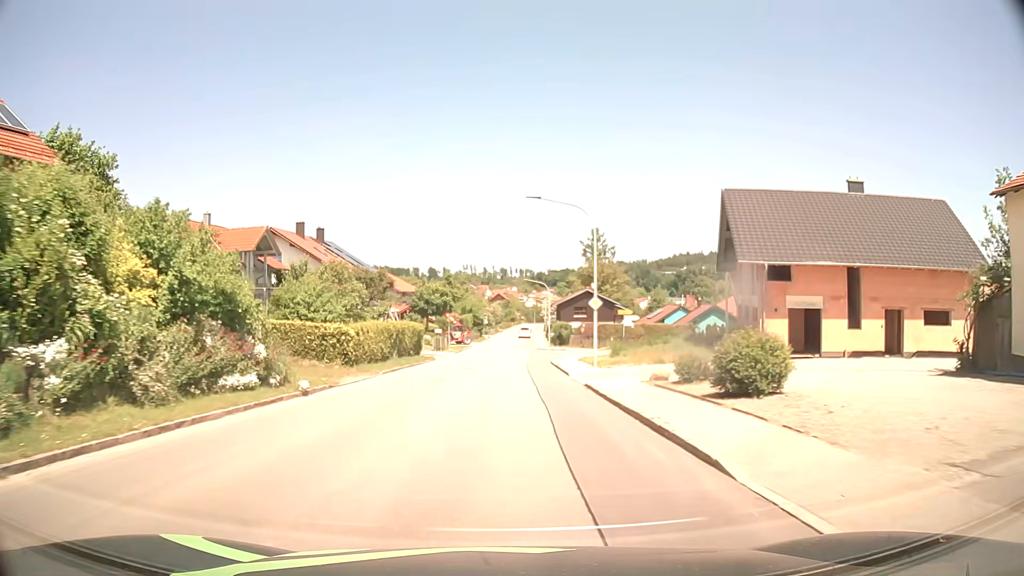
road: tertiary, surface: asphalt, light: Day
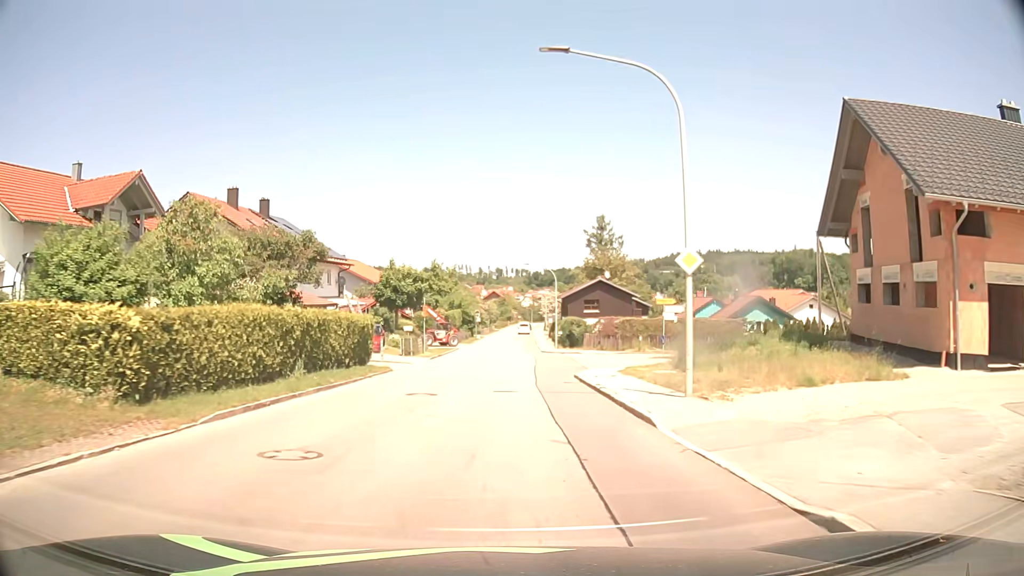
(+0.1, +15.3) m; +1°
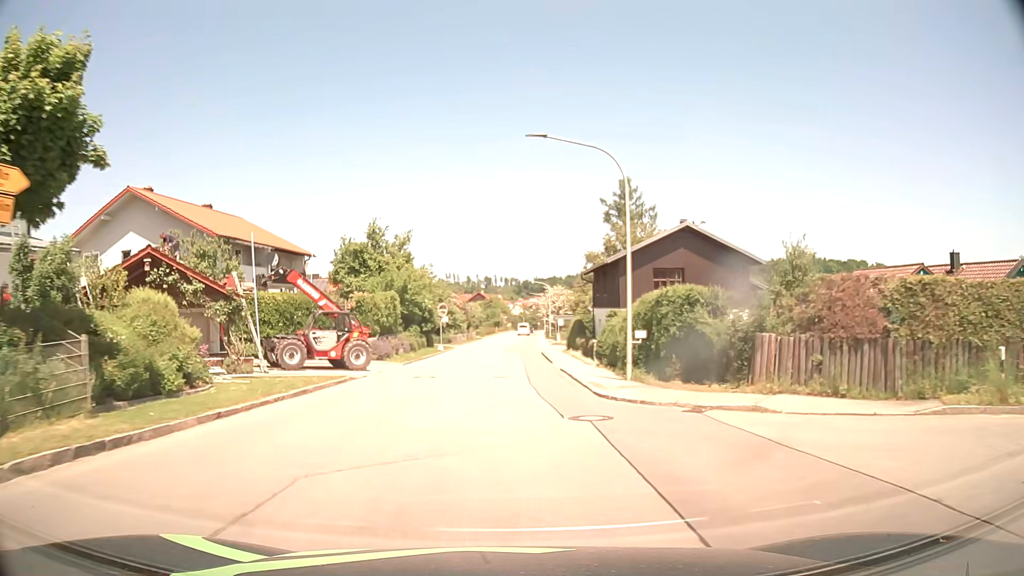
(+0.5, +38.1) m; +1°
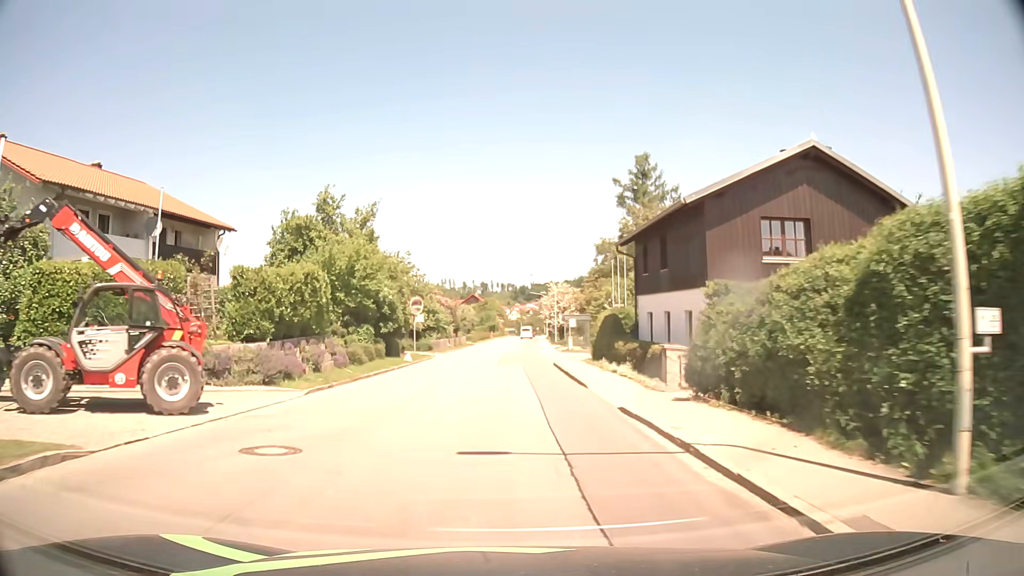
(0.0, +15.2) m; 0°
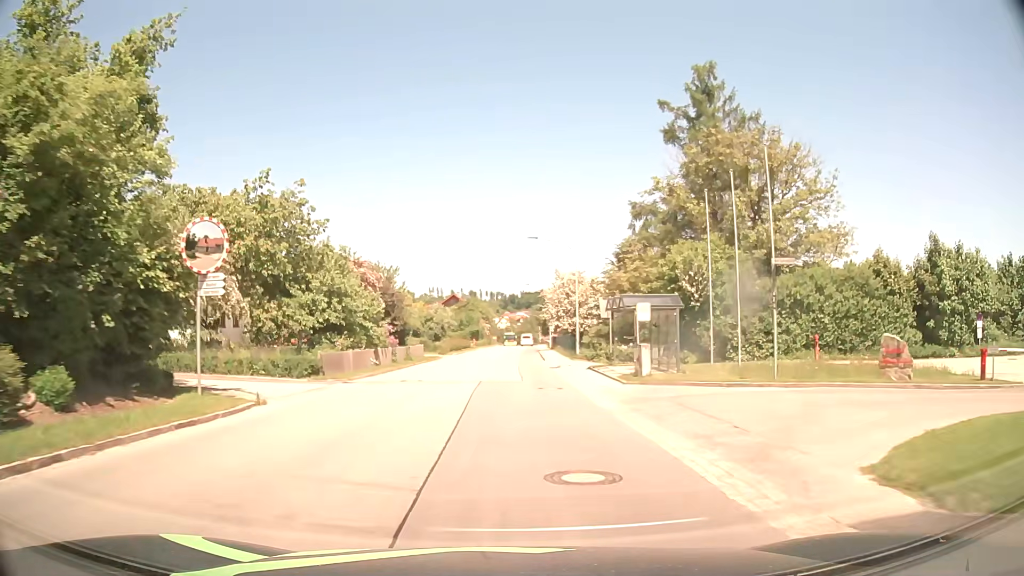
(+0.1, +30.4) m; 0°
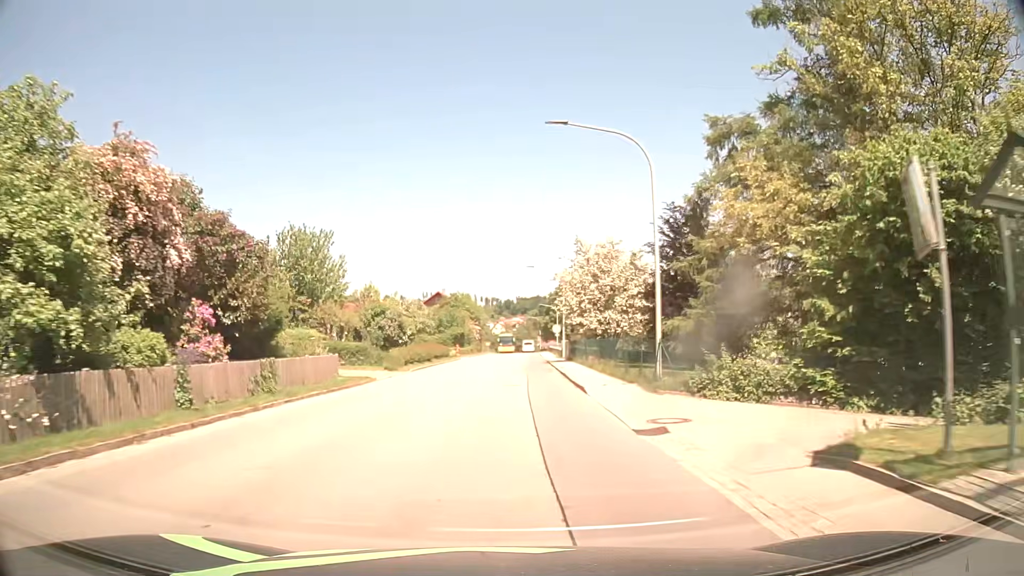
(+0.2, +22.8) m; +1°
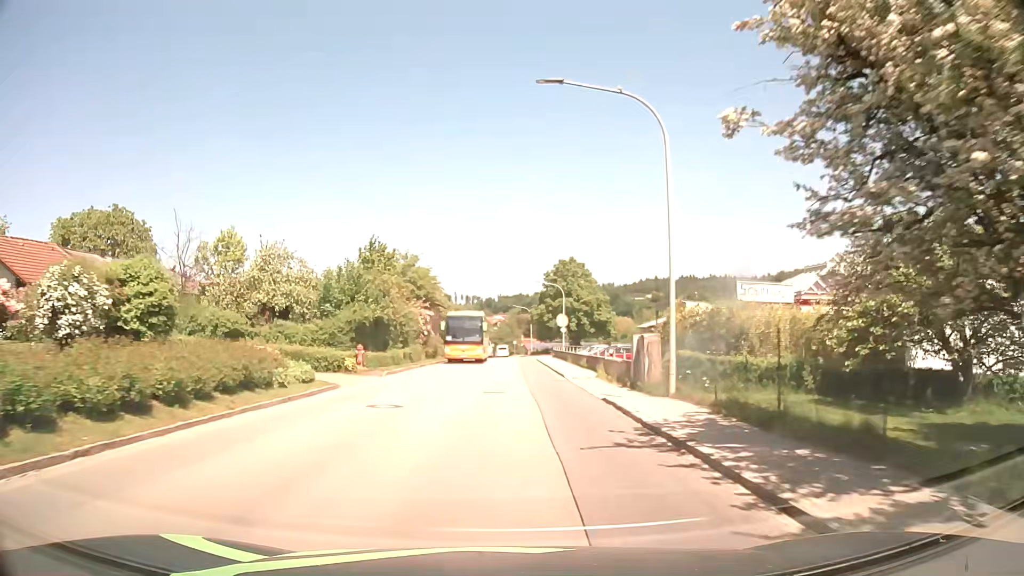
(+0.4, +38.0) m; +1°
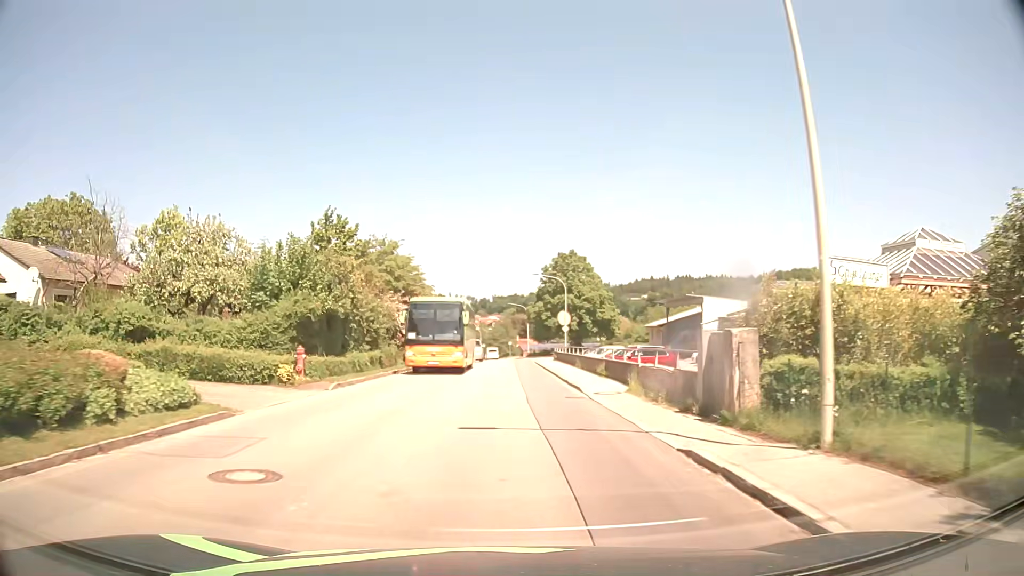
(0.0, +7.6) m; 0°
(0, +10) (0, +20) (0, +30) (0, +40) (0, +50) (0, +60) (0, +70) (0, +80) (0, +90) (-1, +100) m
